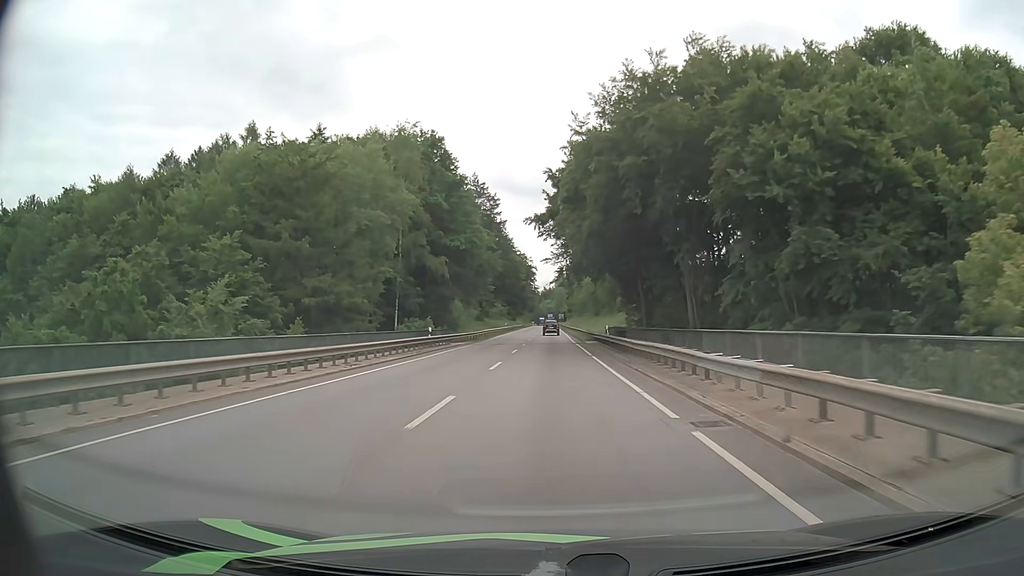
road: primary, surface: asphalt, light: Day
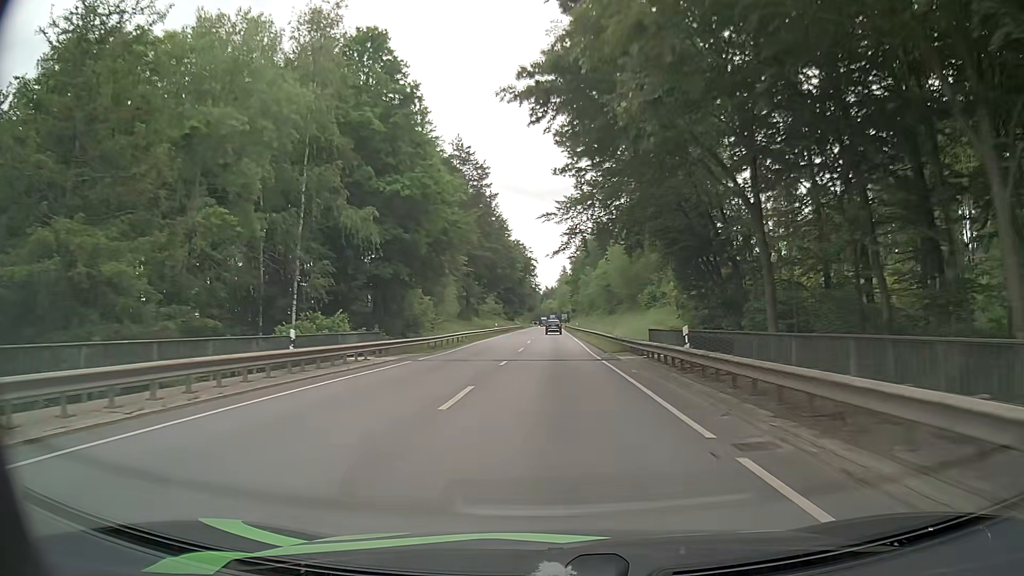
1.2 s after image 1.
(0.0, +21.9) m; 0°
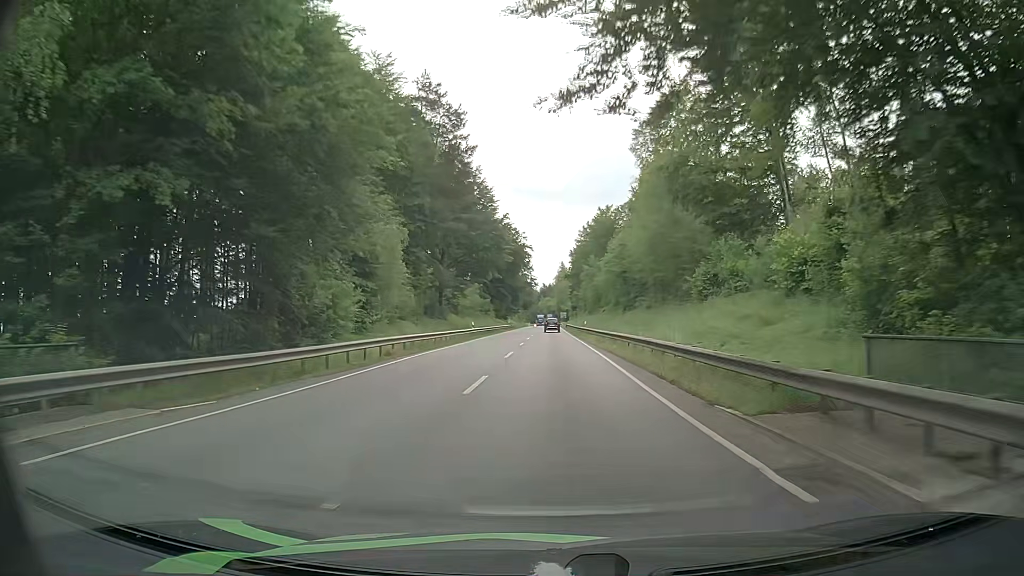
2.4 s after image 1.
(0.0, +21.8) m; 0°
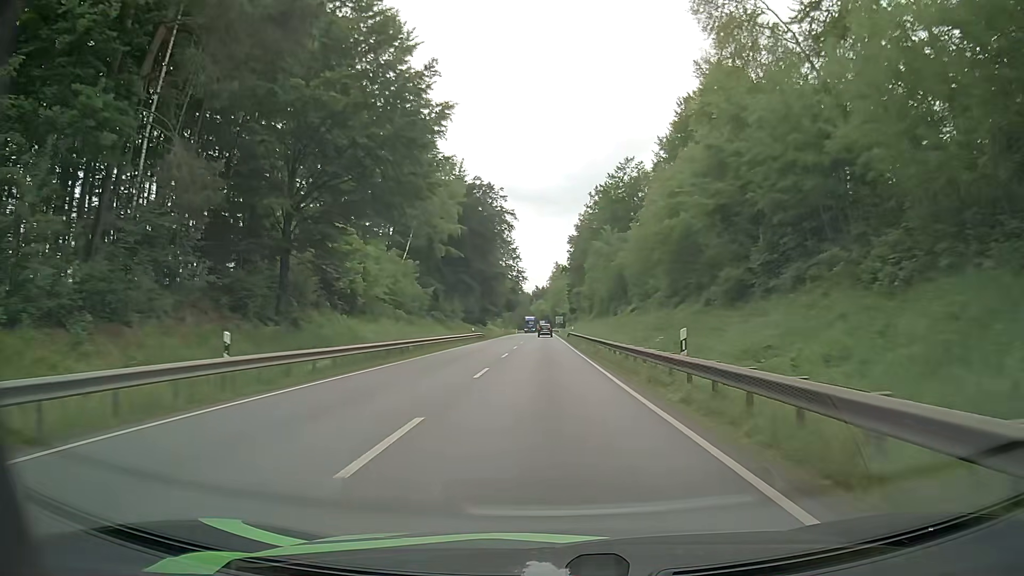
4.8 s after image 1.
(+0.5, +43.1) m; +1°
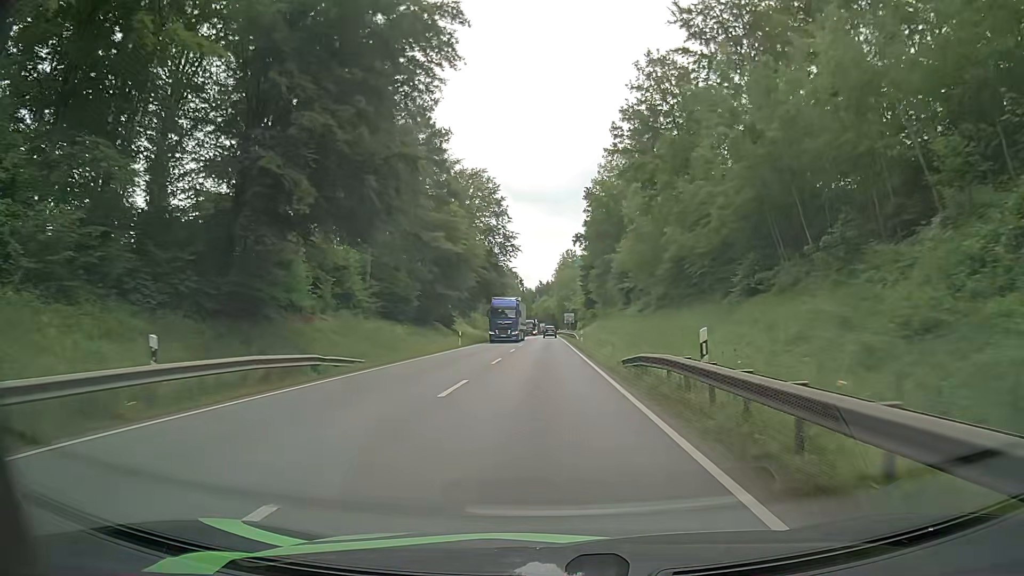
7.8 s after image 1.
(0.0, +52.9) m; 0°
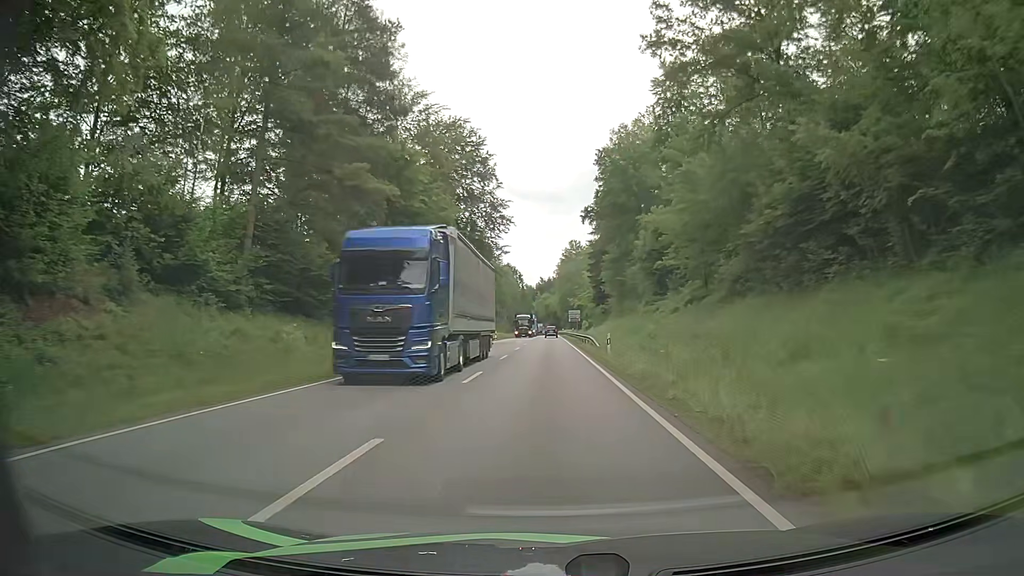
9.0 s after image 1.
(-0.1, +20.9) m; 0°
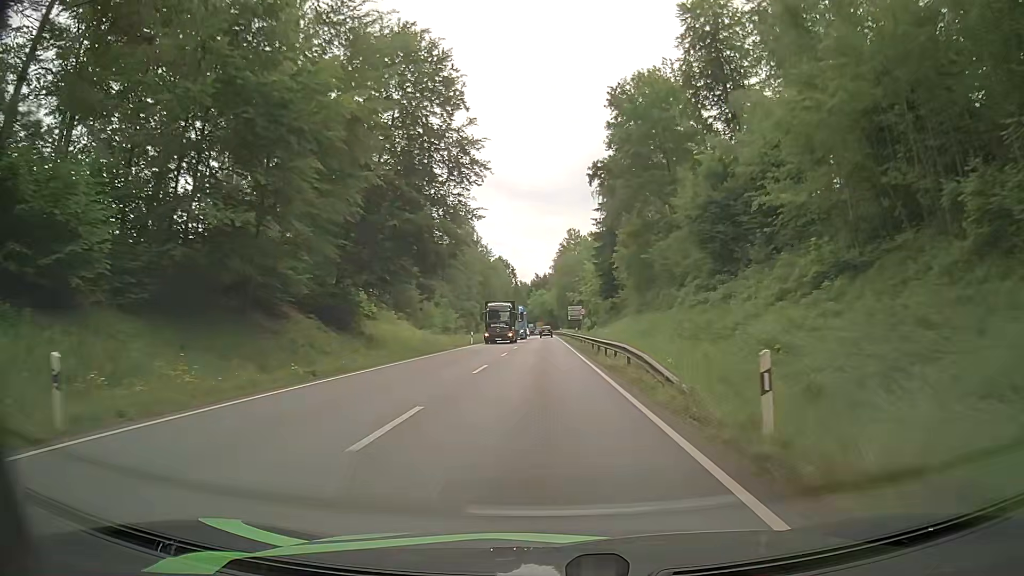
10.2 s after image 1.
(0.0, +20.7) m; 0°
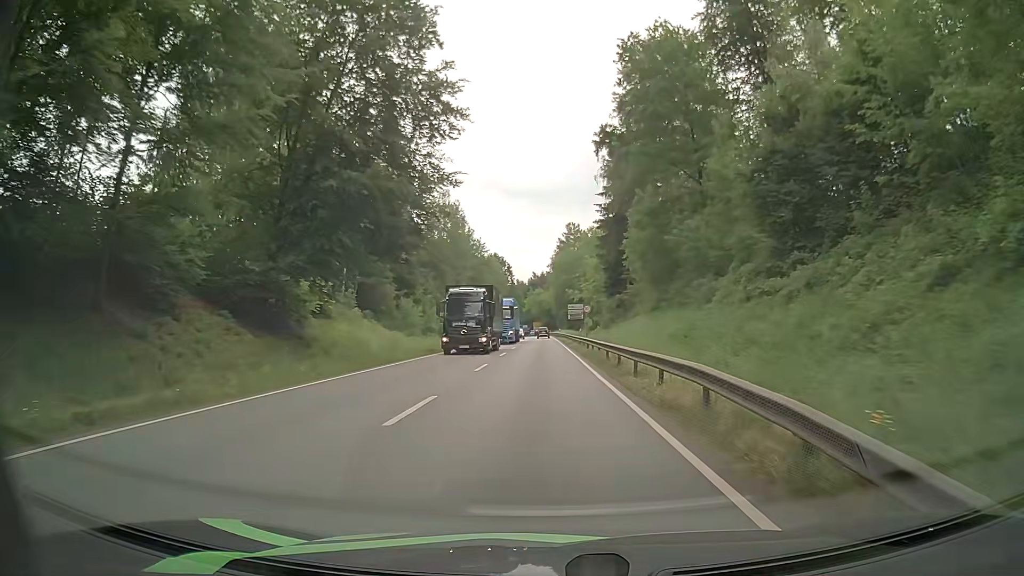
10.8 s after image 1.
(0.0, +10.3) m; 0°
(0, +10) (0, +20) (0, +30) (0, +40) (0, +50) (0, +60) (0, +70) (0, +80) (0, +90) (-1, +100) m
